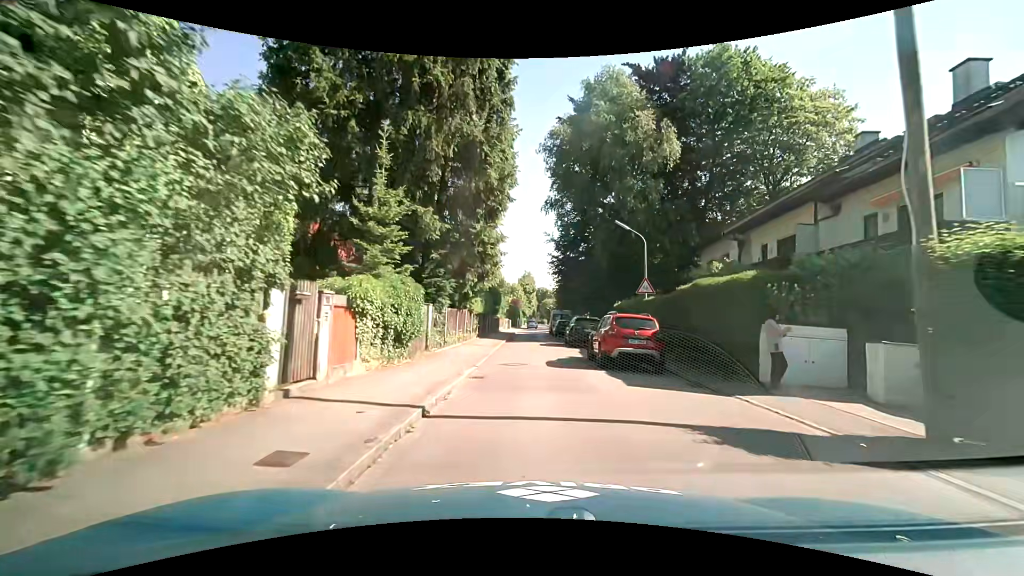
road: residential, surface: asphalt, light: Day
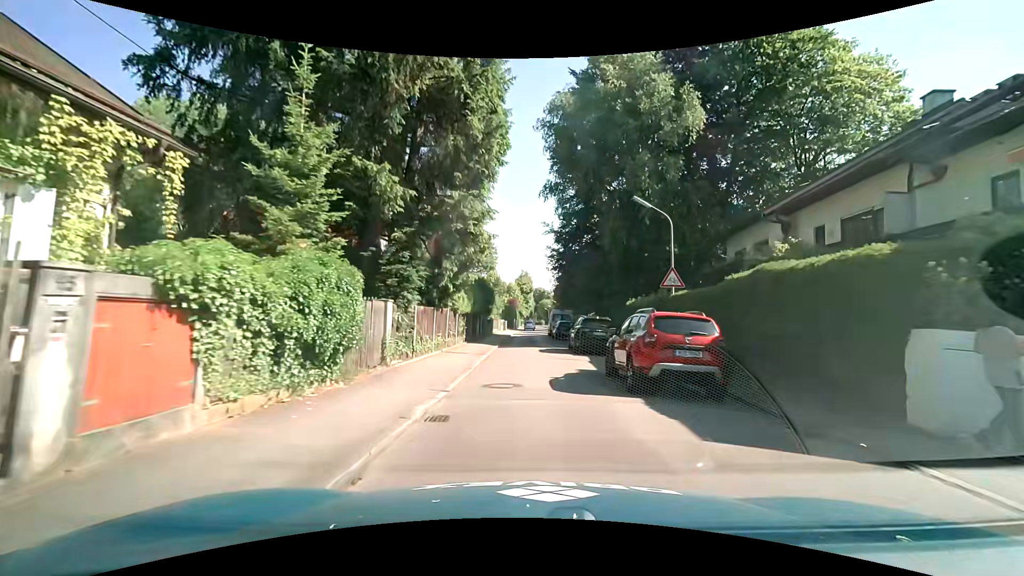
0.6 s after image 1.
(0.0, +4.7) m; -1°
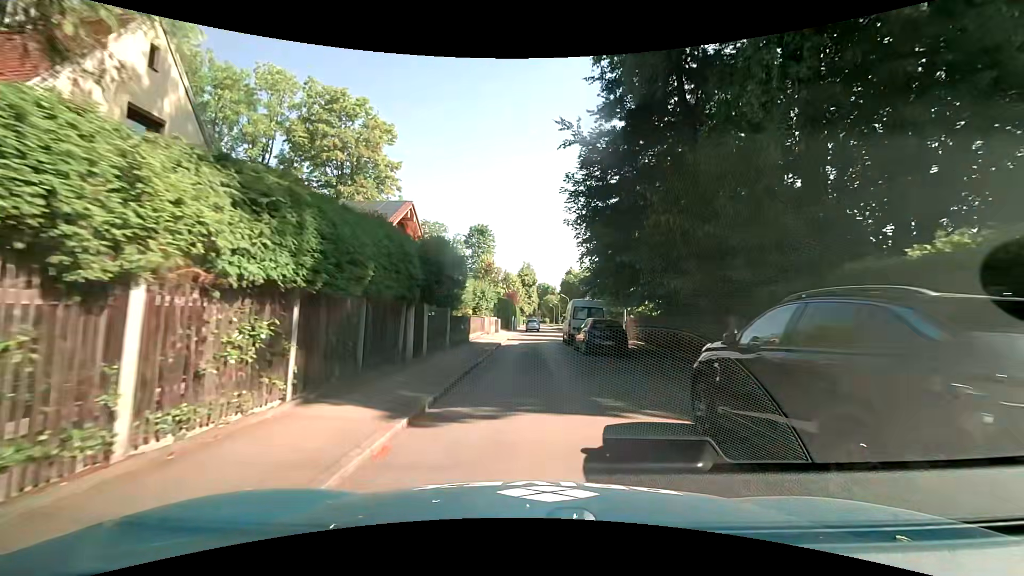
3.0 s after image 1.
(+0.2, +18.6) m; 0°
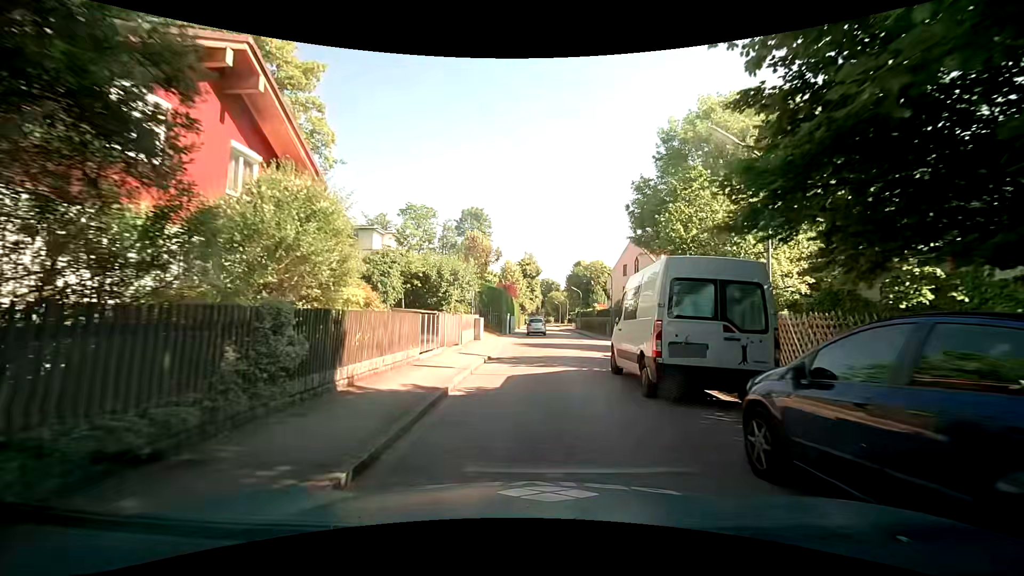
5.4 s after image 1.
(-0.1, +17.4) m; -1°
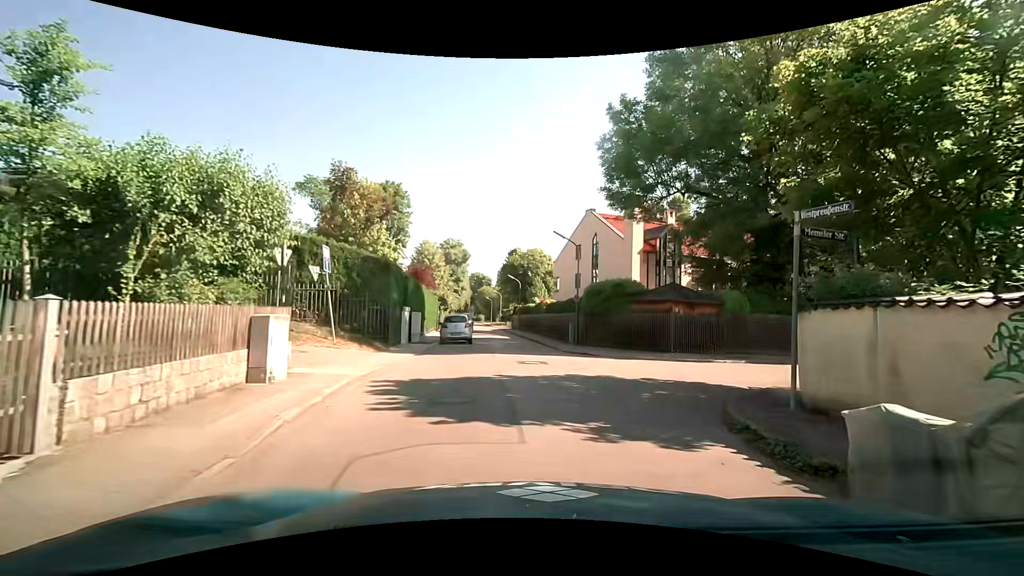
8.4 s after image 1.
(+0.6, +16.2) m; +10°
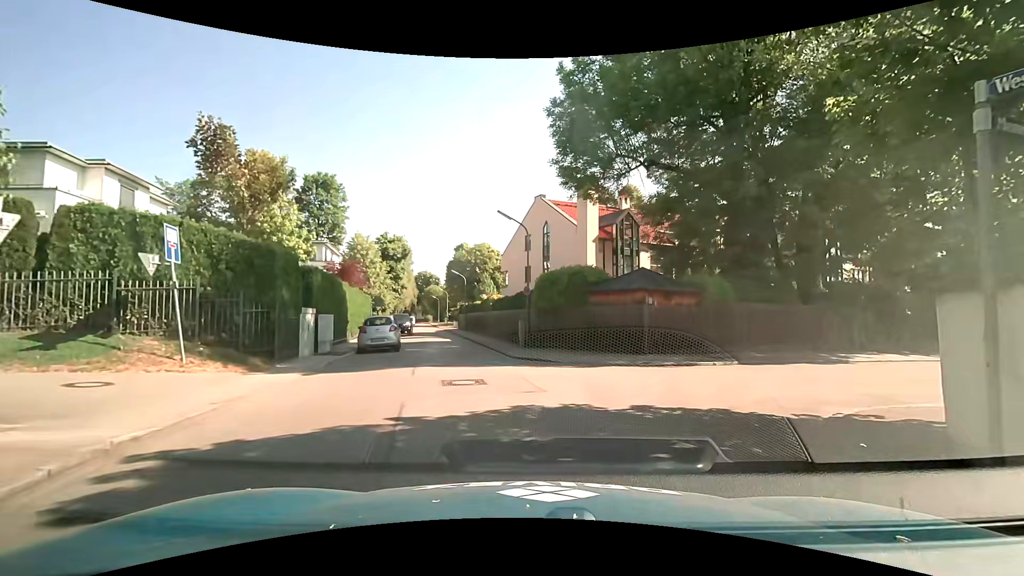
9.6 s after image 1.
(+0.1, +4.5) m; +6°
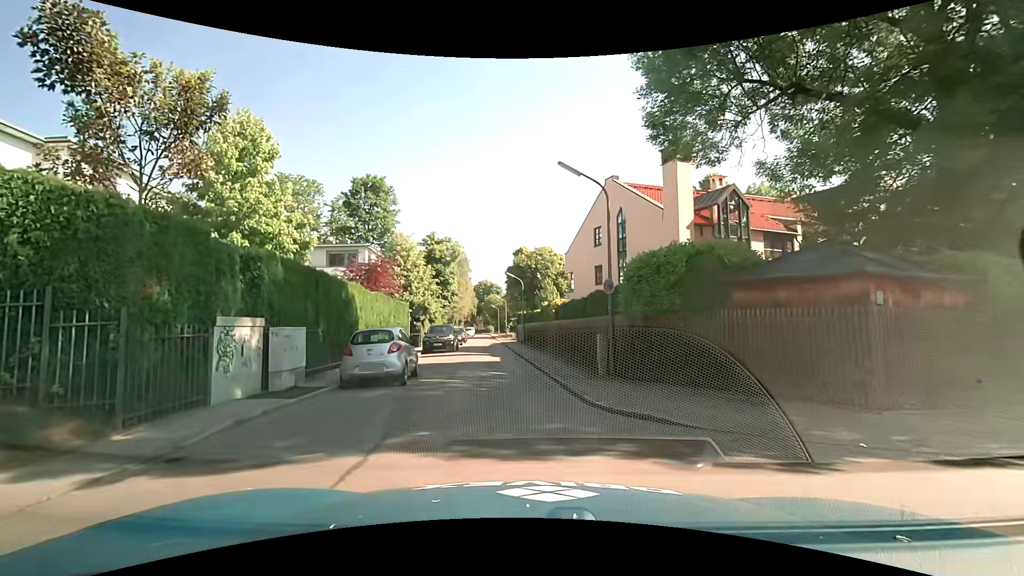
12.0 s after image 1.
(-0.5, +8.1) m; -9°
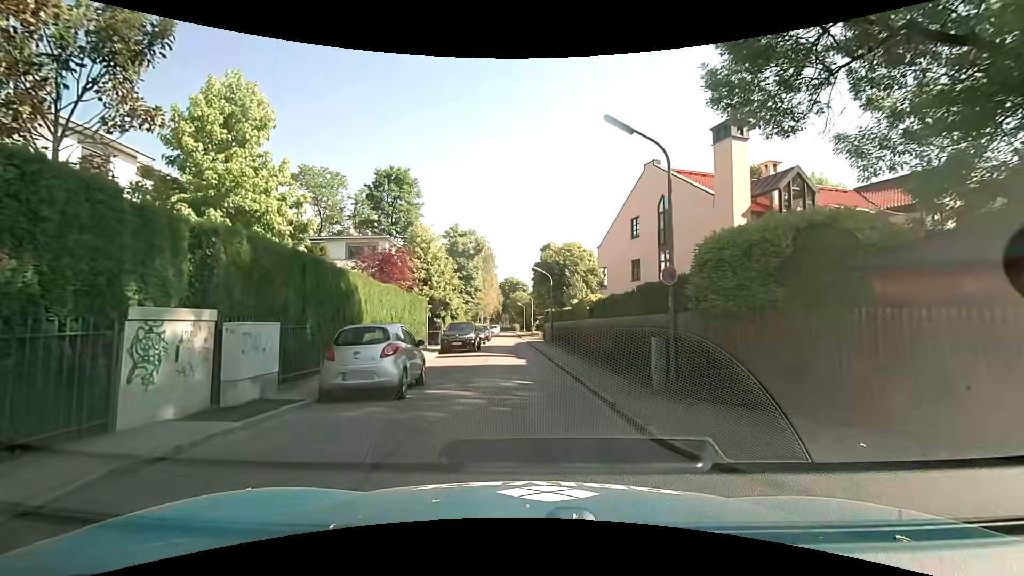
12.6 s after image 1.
(-0.1, +3.2) m; -3°
(0, +10) (-1, +20) (-1, +30) (-1, +40) (-2, +50) (-2, +60) (-3, +70) (-3, +80) (-4, +90) (-4, +100) m
